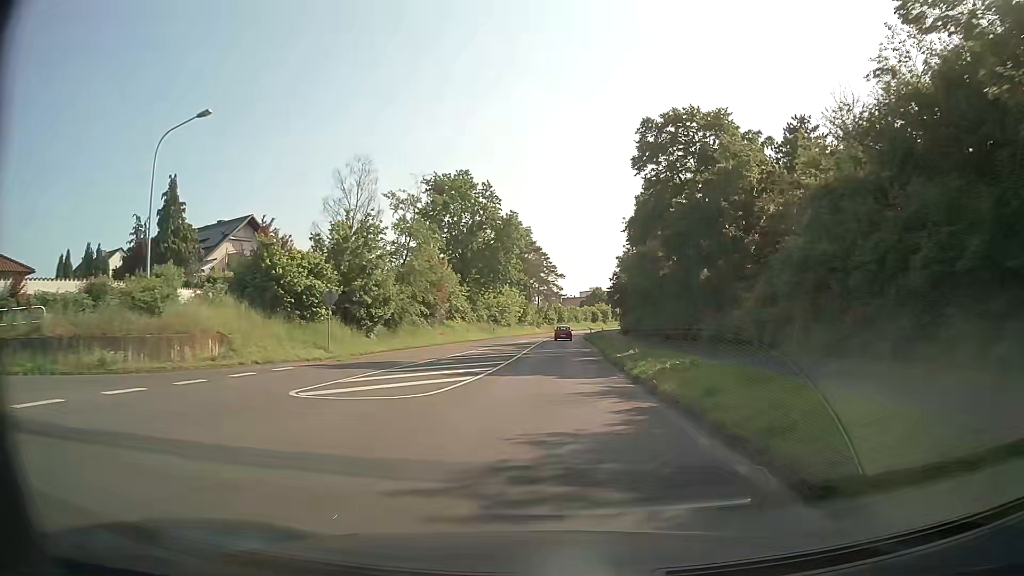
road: secondary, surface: asphalt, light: Day
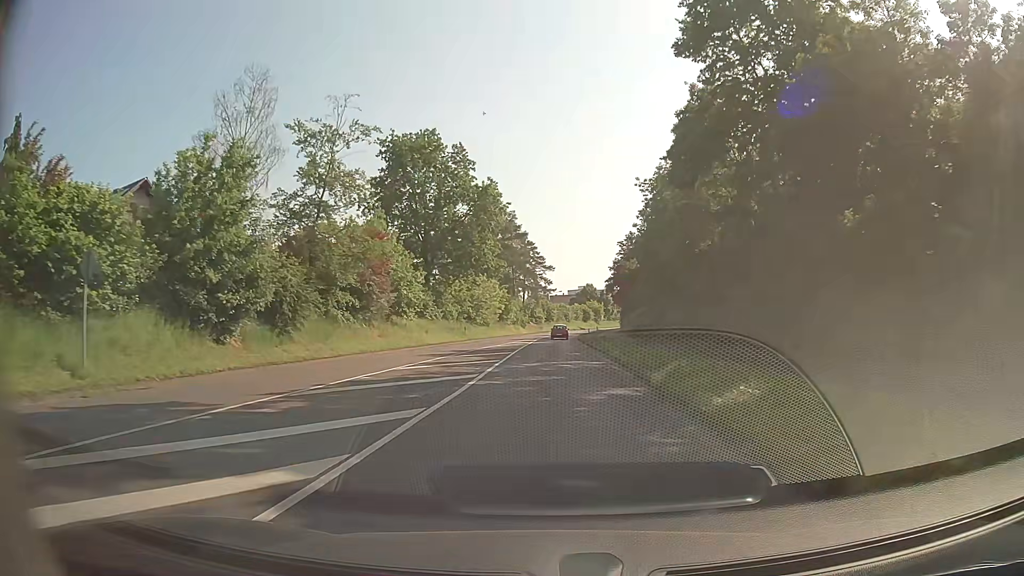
(+0.3, +16.3) m; +2°
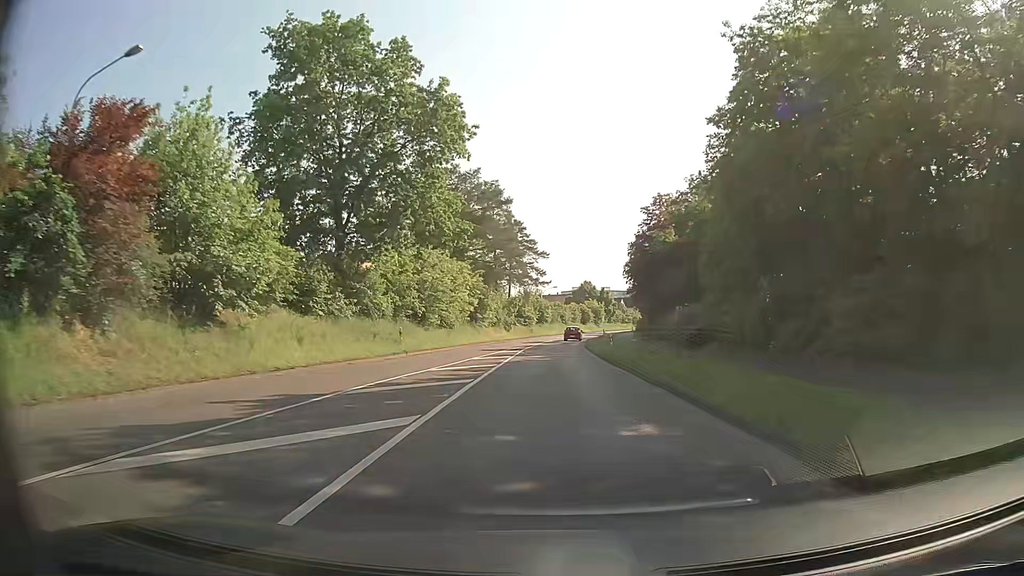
(0.0, +24.4) m; 0°
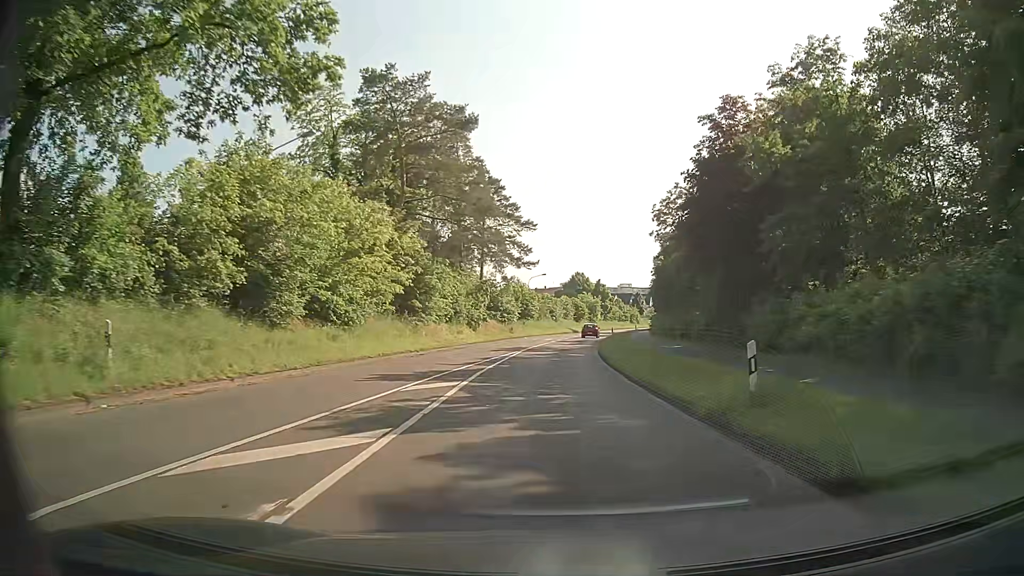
(+0.3, +24.3) m; +1°
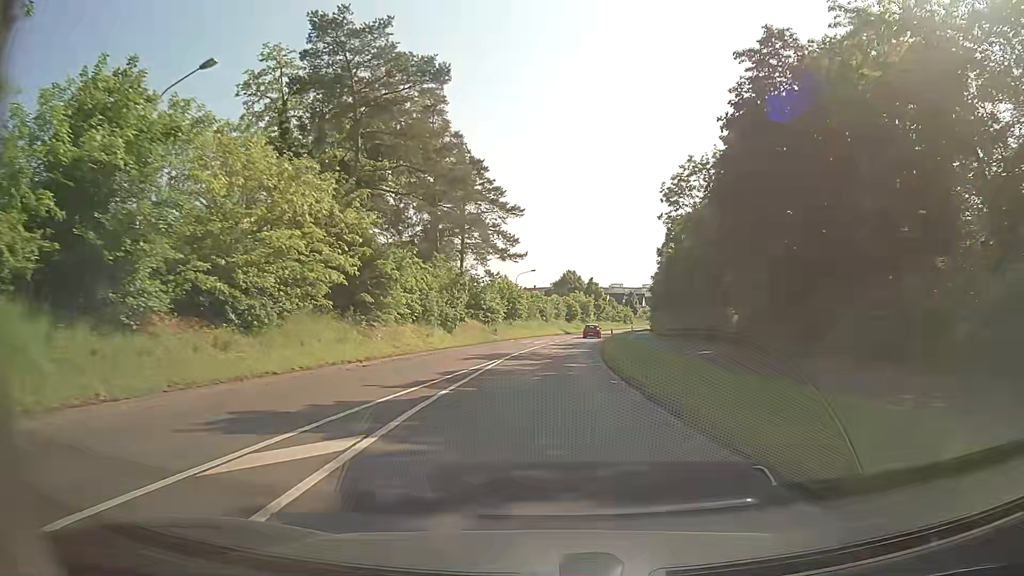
(+0.1, +8.0) m; 0°
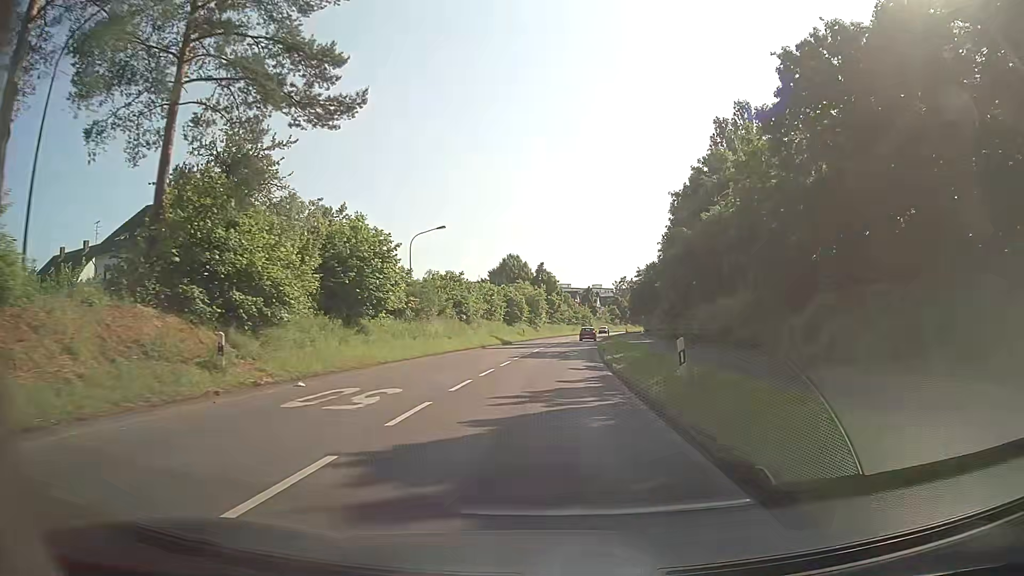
(+2.1, +39.8) m; +6°
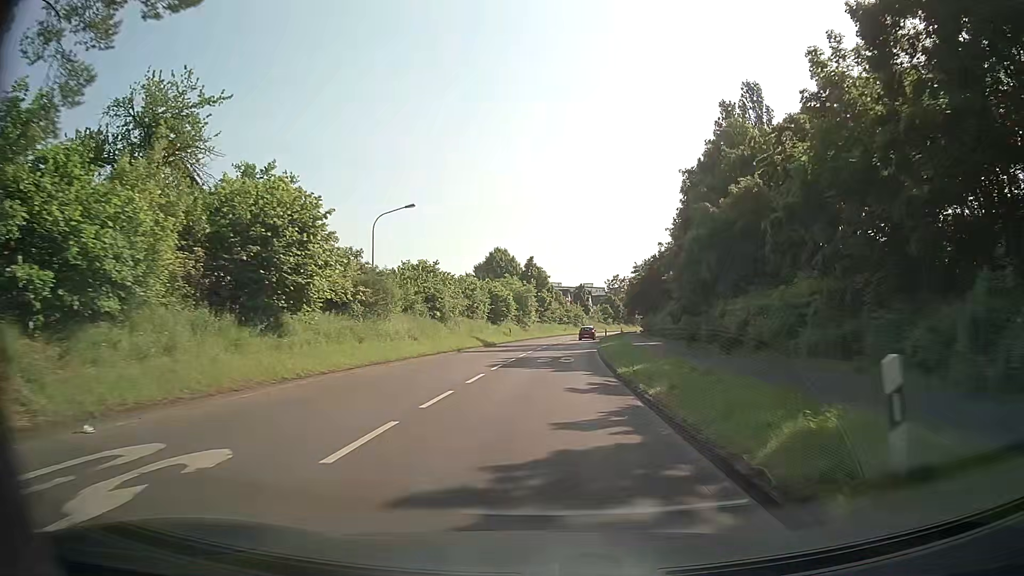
(0.0, +7.9) m; +1°
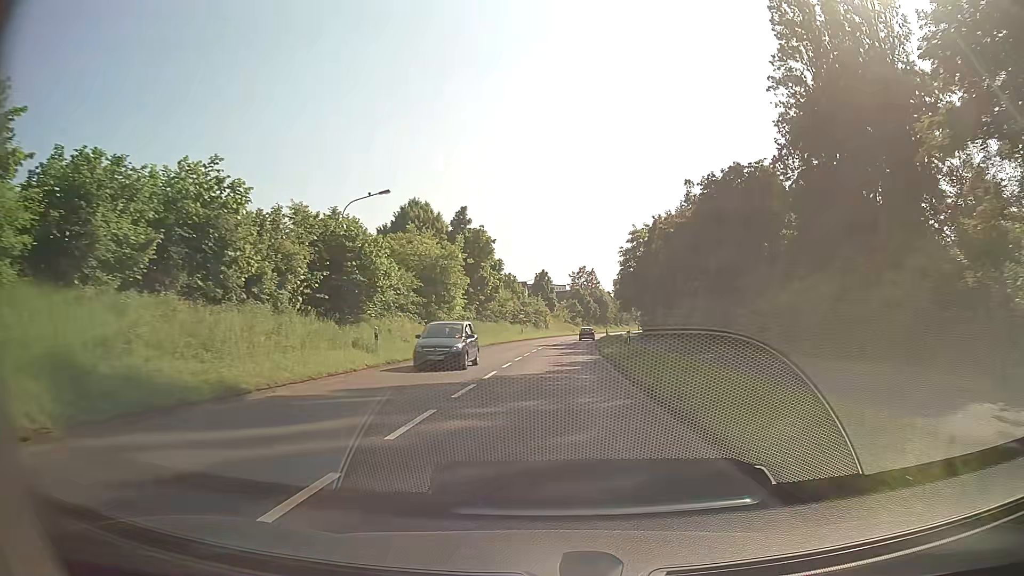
(+0.8, +39.1) m; +3°
(0, +10) (0, +20) (+1, +30) (+1, +40) (+2, +50) (+3, +60) (+4, +70) (+5, +80) (+6, +90) (+7, +100) m
